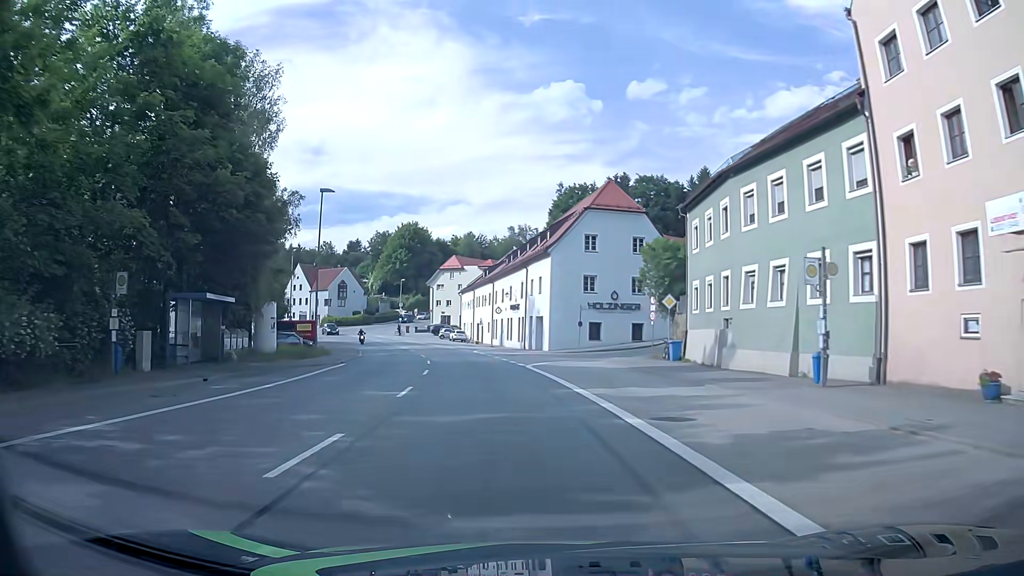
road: primary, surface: asphalt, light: Day
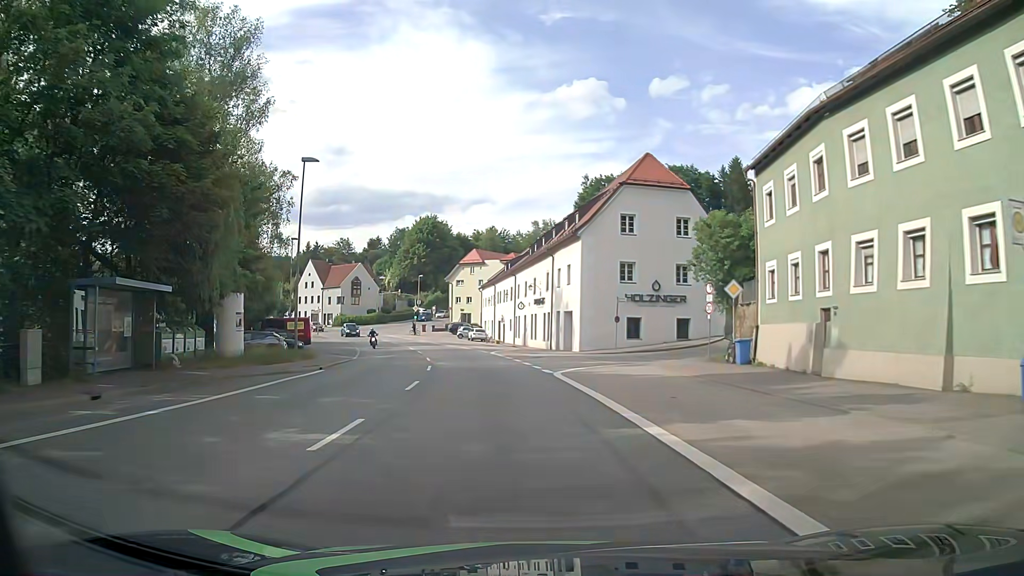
(-0.1, +7.7) m; -2°
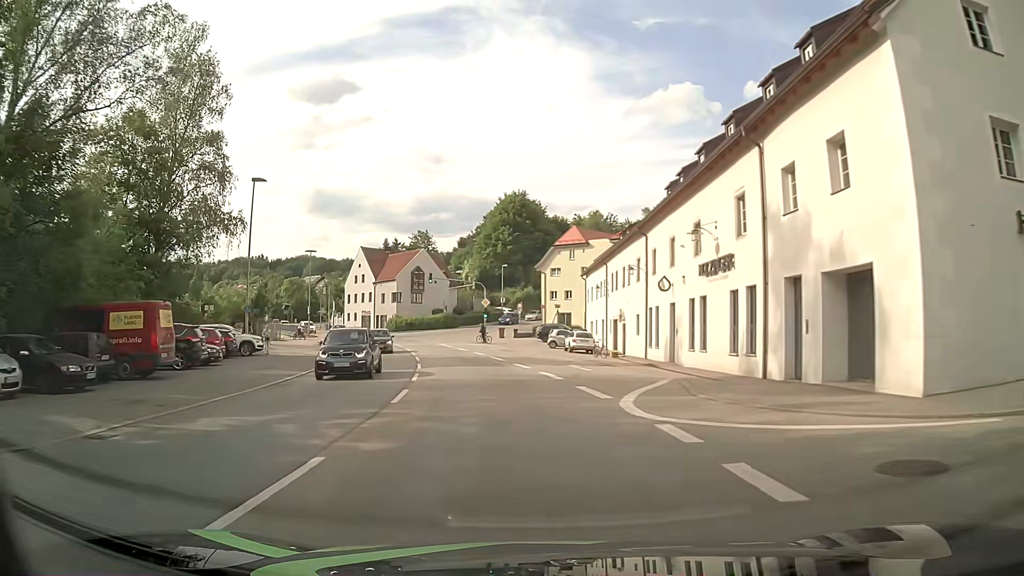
(-2.2, +30.5) m; -9°
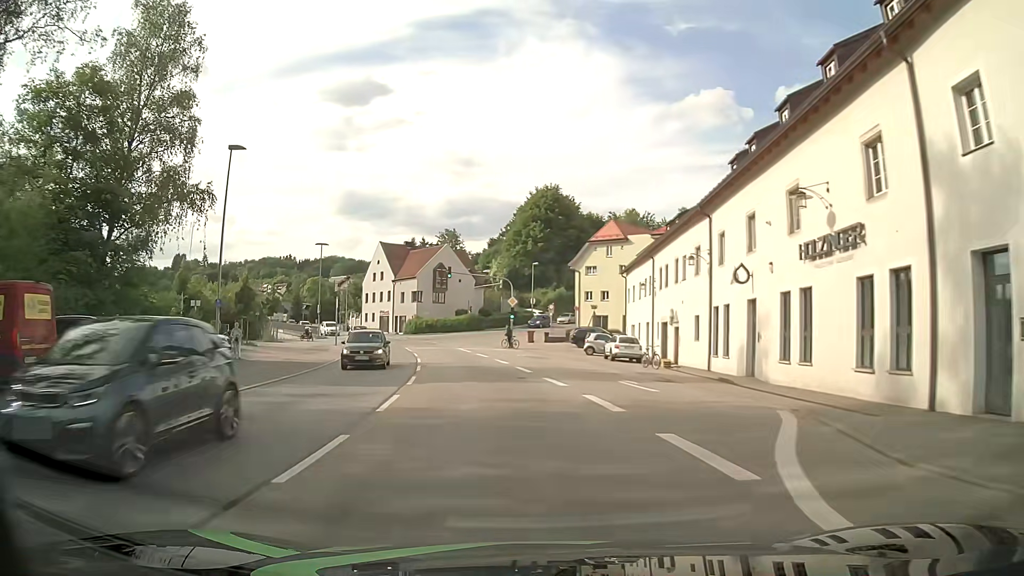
(-0.2, +7.6) m; -2°
(0, +10) (-1, +20) (-3, +30) (-5, +40) (-7, +49) (-10, +59) (-14, +68) (-19, +77) (-24, +86) (-29, +94) m
